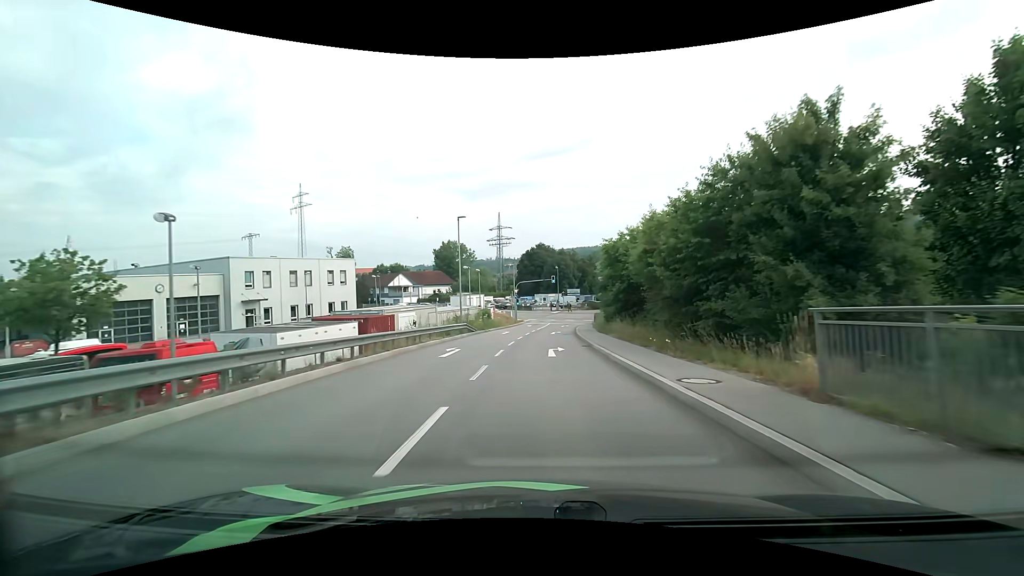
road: primary_link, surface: asphalt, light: Day
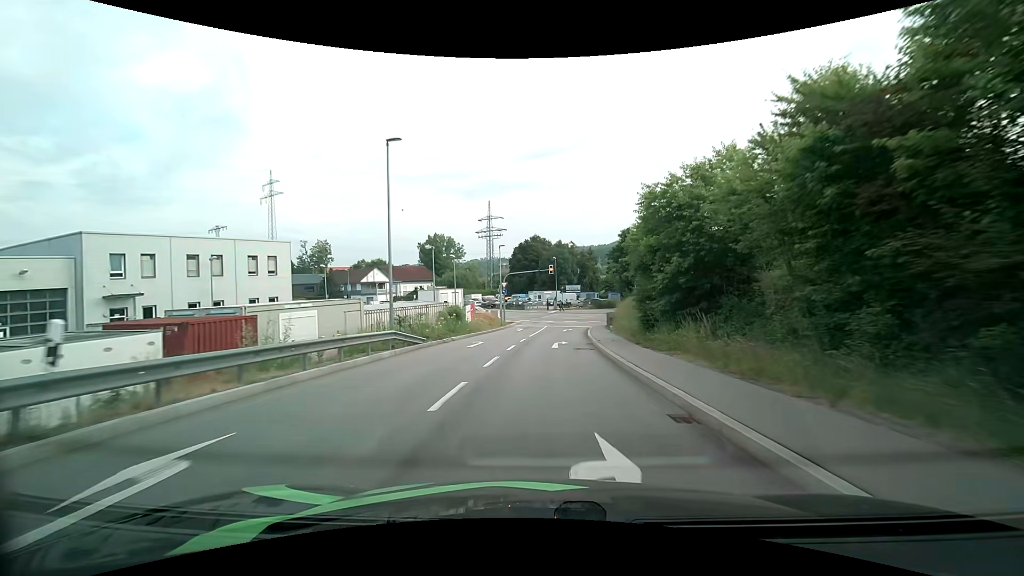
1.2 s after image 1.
(+0.1, +15.2) m; 0°
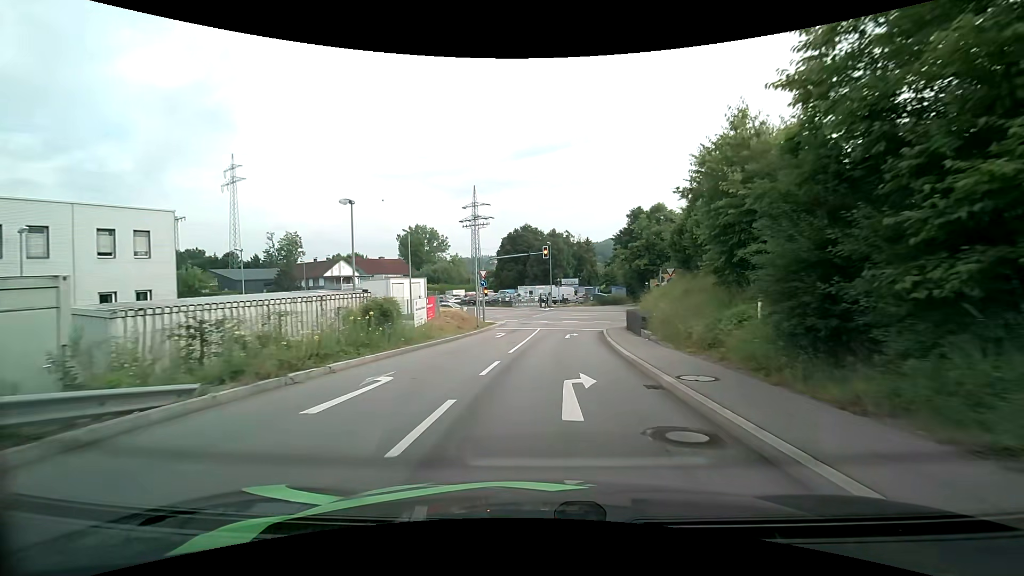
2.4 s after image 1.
(+0.1, +14.1) m; +1°
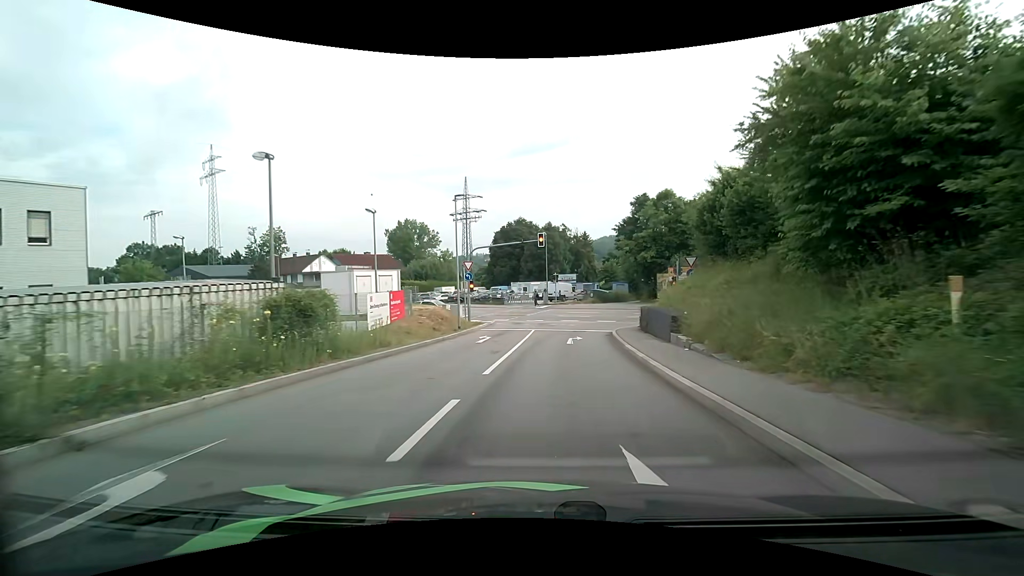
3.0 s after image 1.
(0.0, +6.0) m; 0°
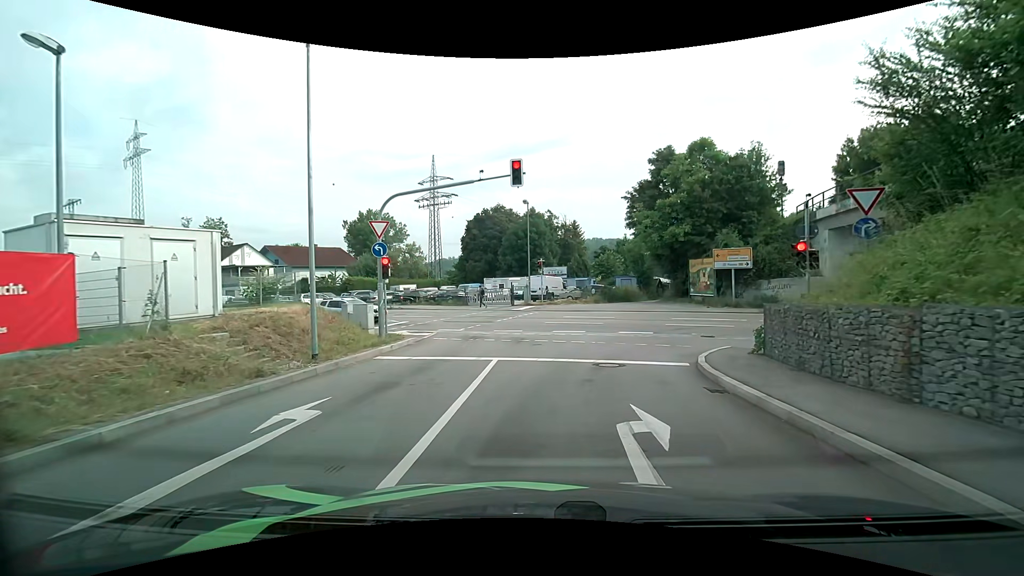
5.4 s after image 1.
(+0.3, +17.2) m; +2°
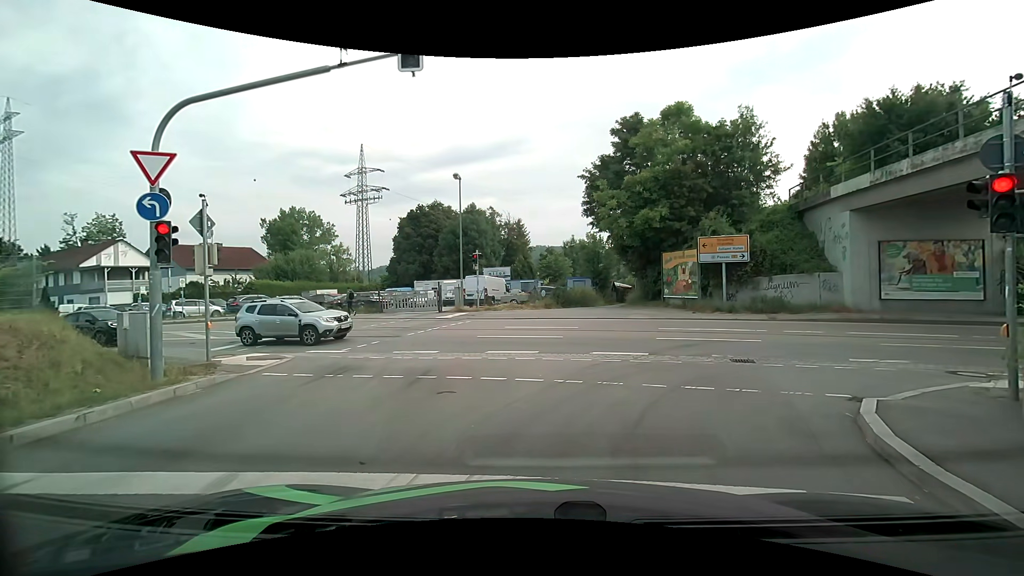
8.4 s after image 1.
(+0.2, +8.5) m; +5°
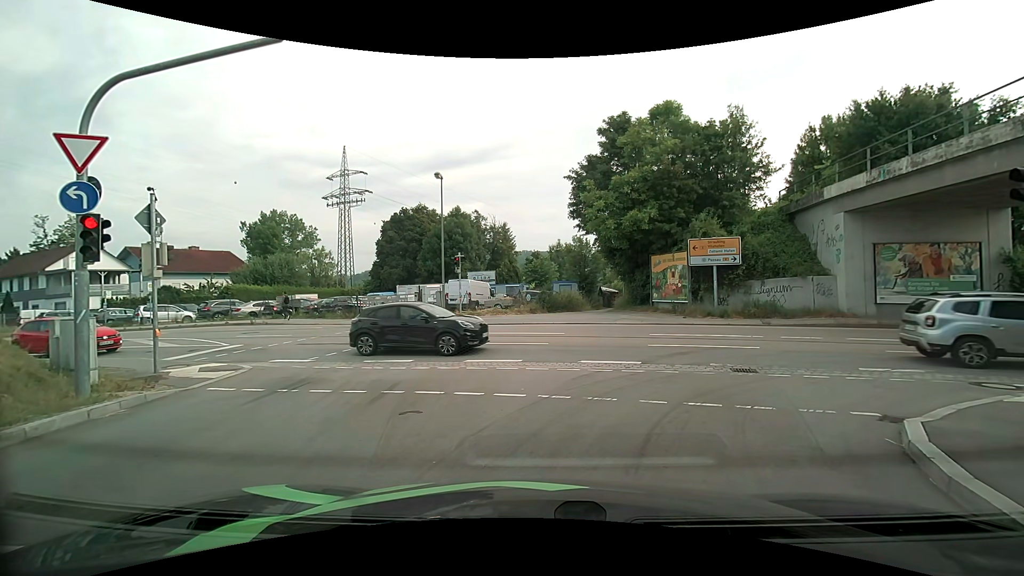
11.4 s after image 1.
(0.0, +1.2) m; 0°
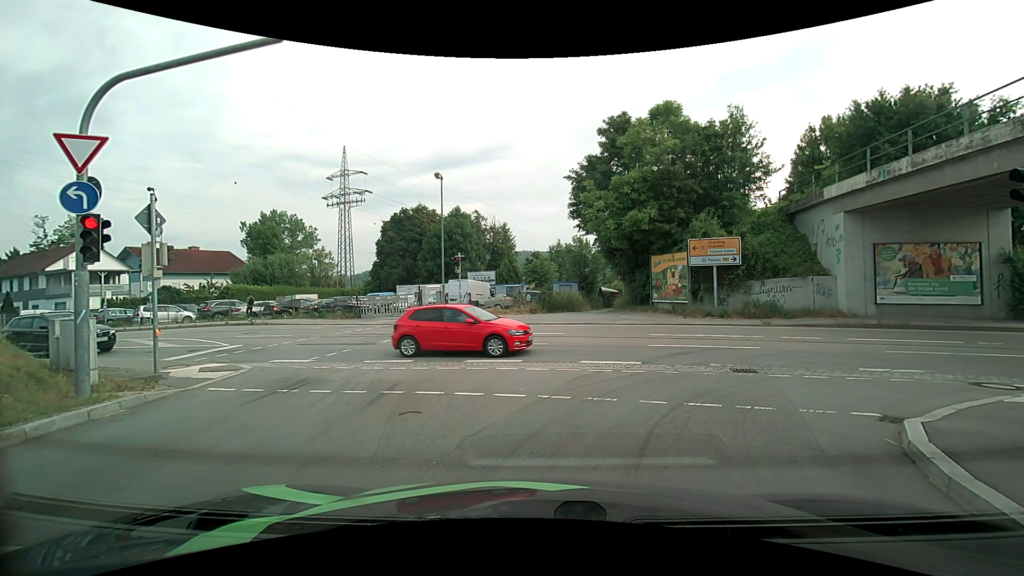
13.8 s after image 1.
(0.0, +0.1) m; 0°
